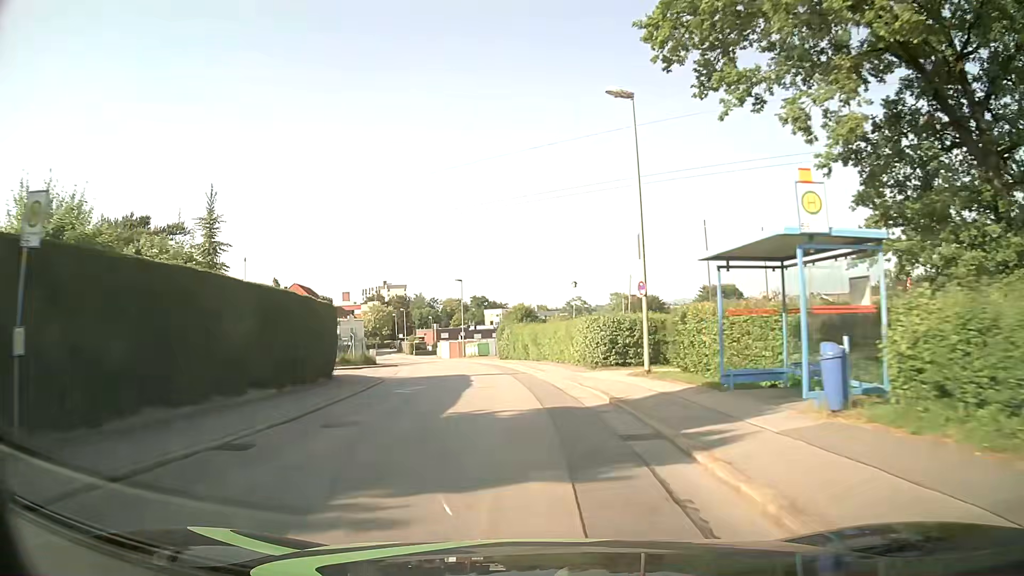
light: Day
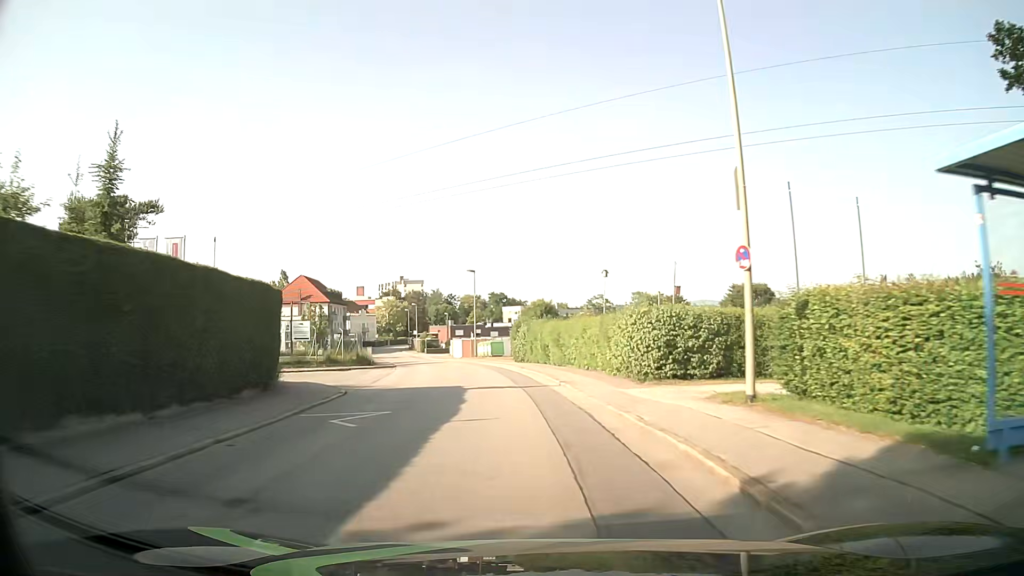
(-0.1, +7.6) m; -2°
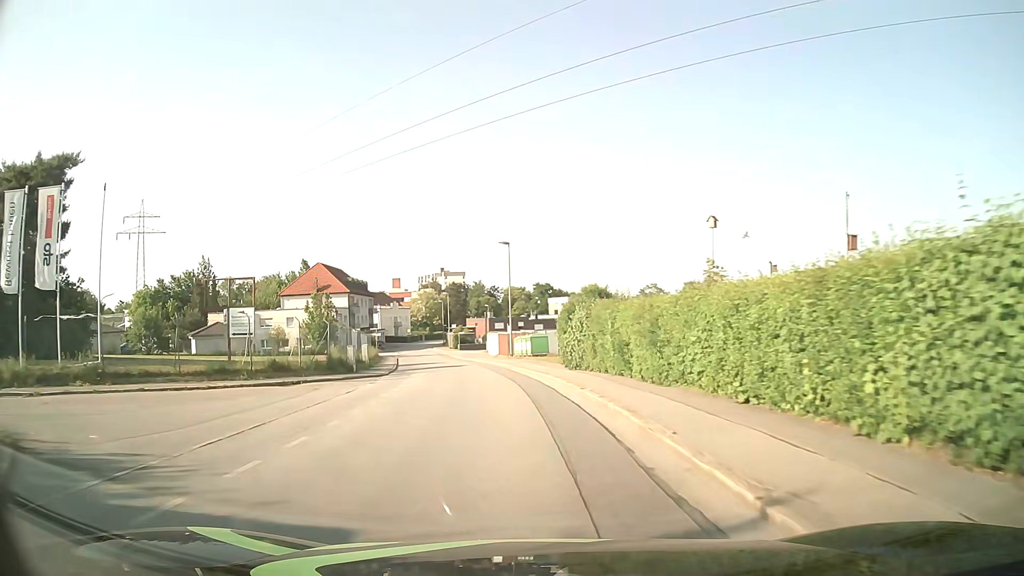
(-0.6, +15.3) m; -4°
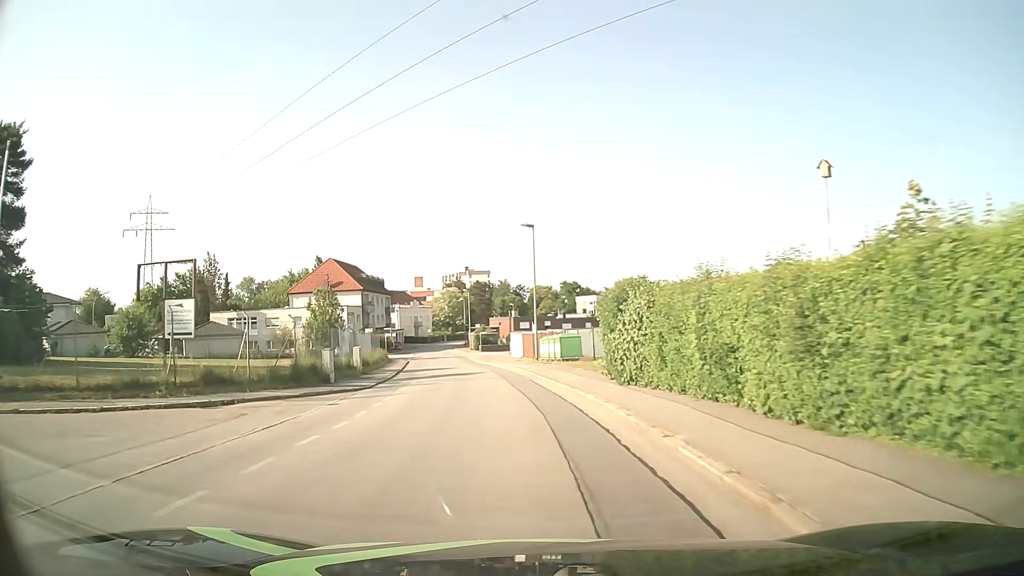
(-0.2, +7.7) m; -2°
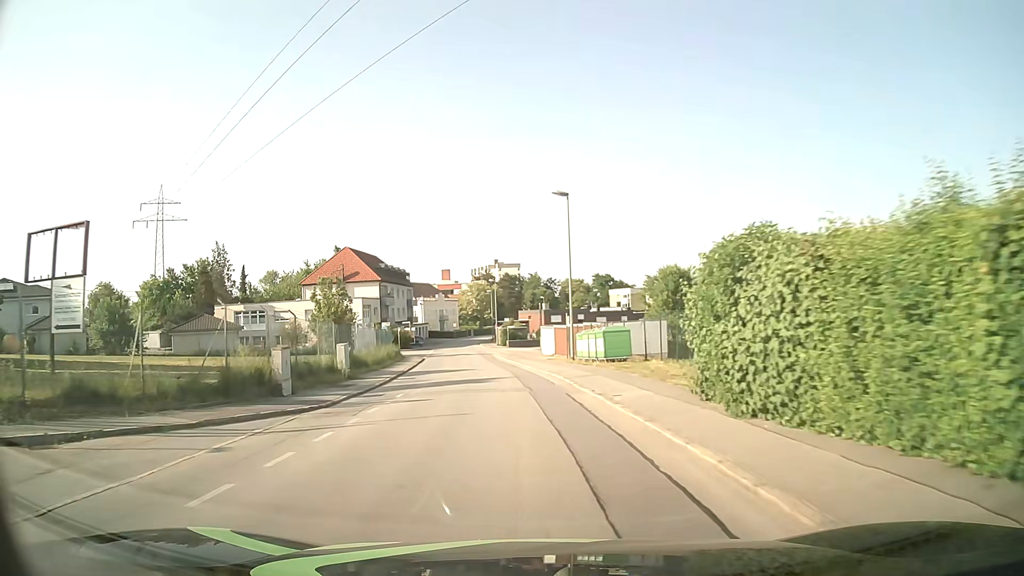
(-0.2, +7.7) m; -2°
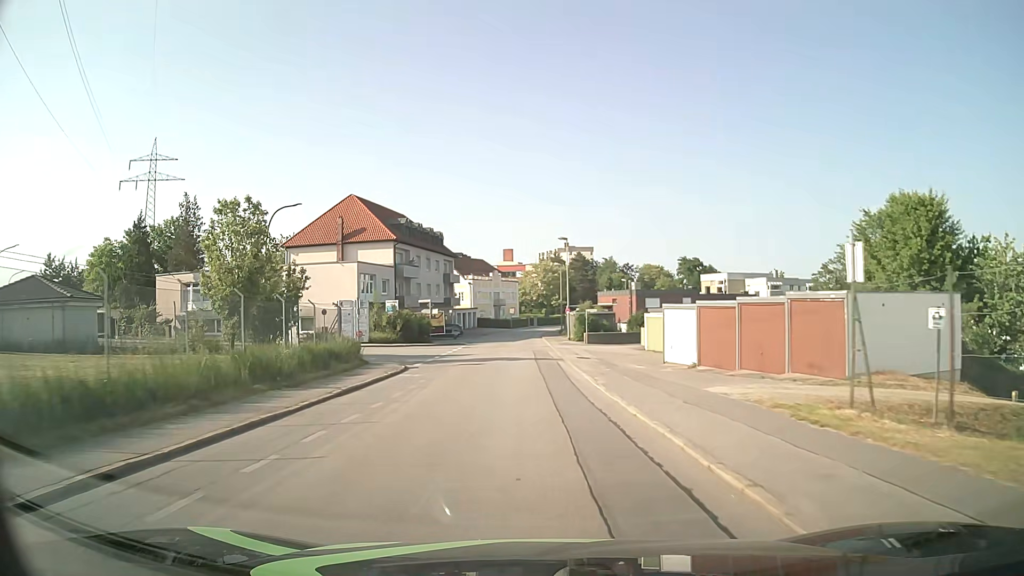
(-2.0, +30.8) m; -6°
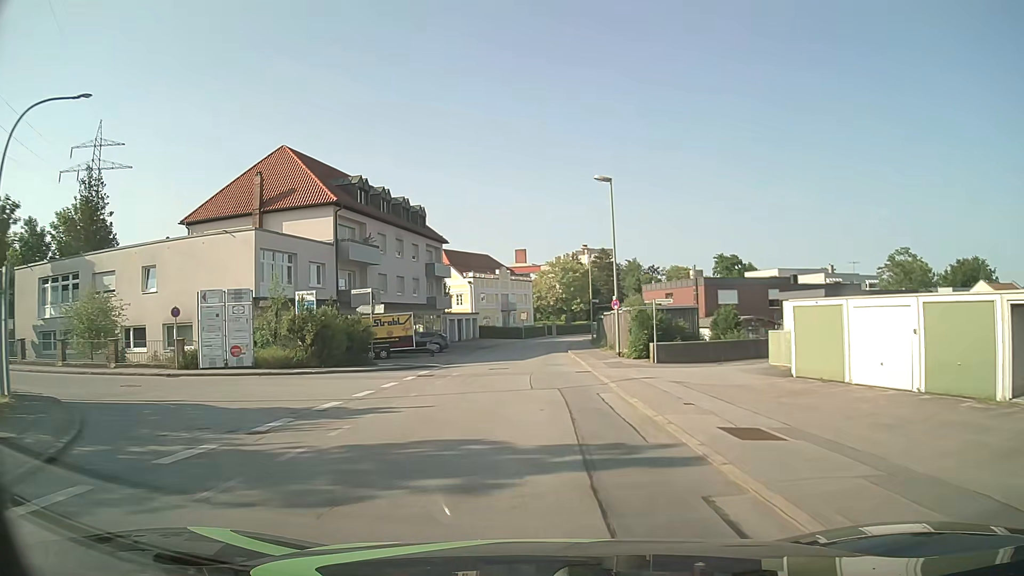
(-0.4, +23.1) m; -2°
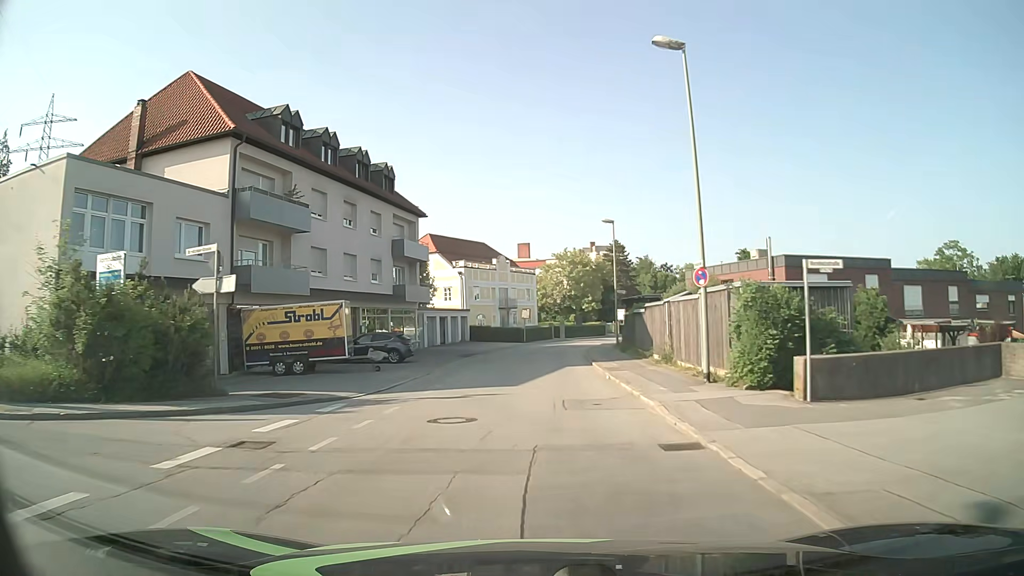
(+0.1, +15.2) m; 0°
(0, +10) (0, +20) (+1, +30) (+1, +40) (+3, +50) (+5, +60) (+8, +69) (+11, +79) (+16, +87) (+21, +96) m
